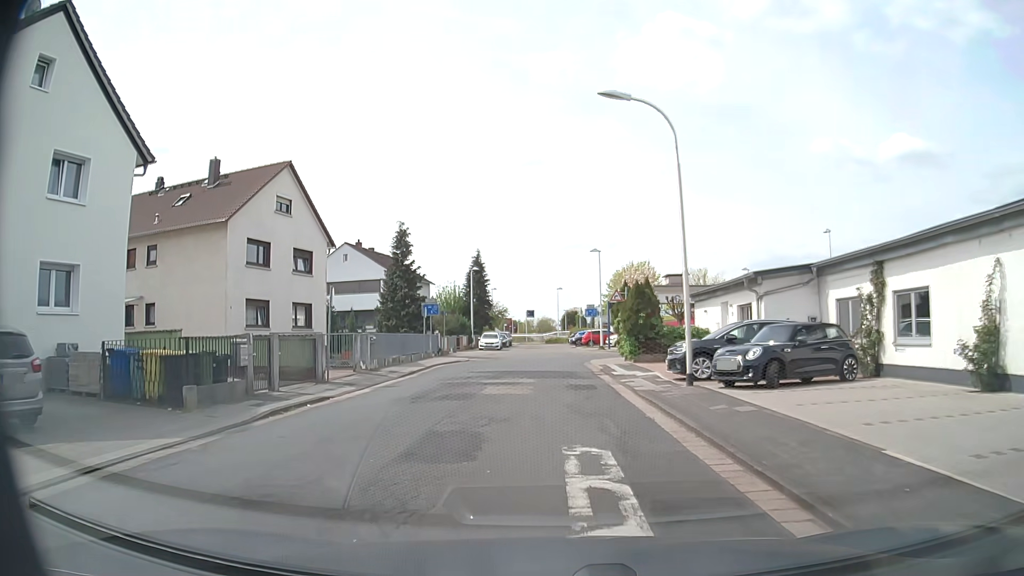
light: Day
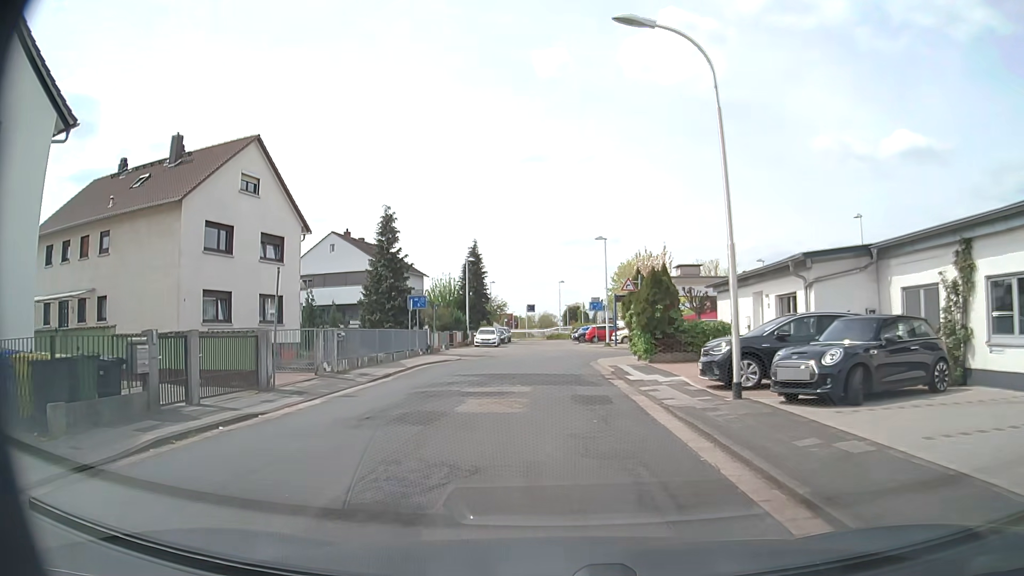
(0.0, +4.1) m; +1°
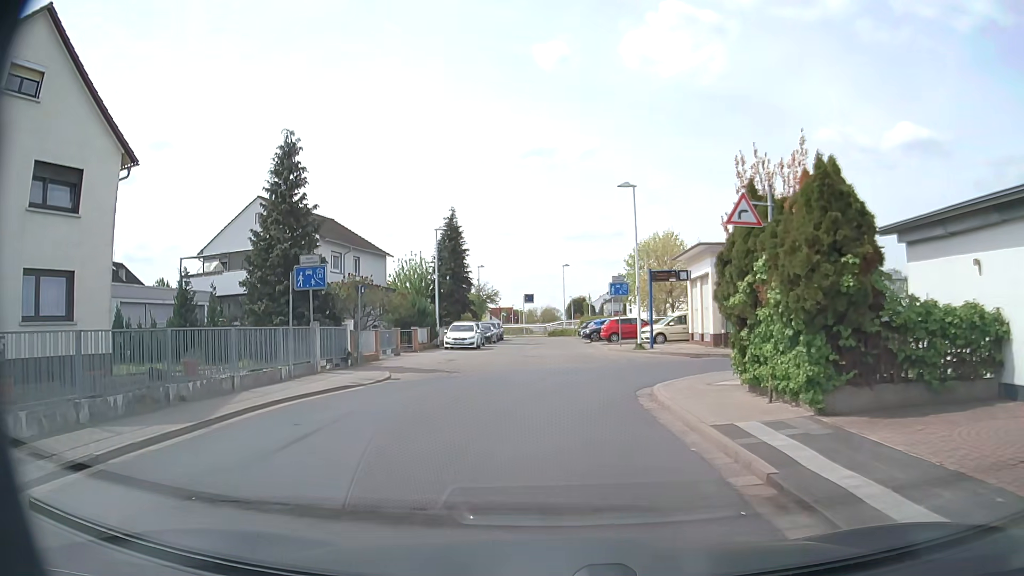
(-0.2, +15.3) m; -1°
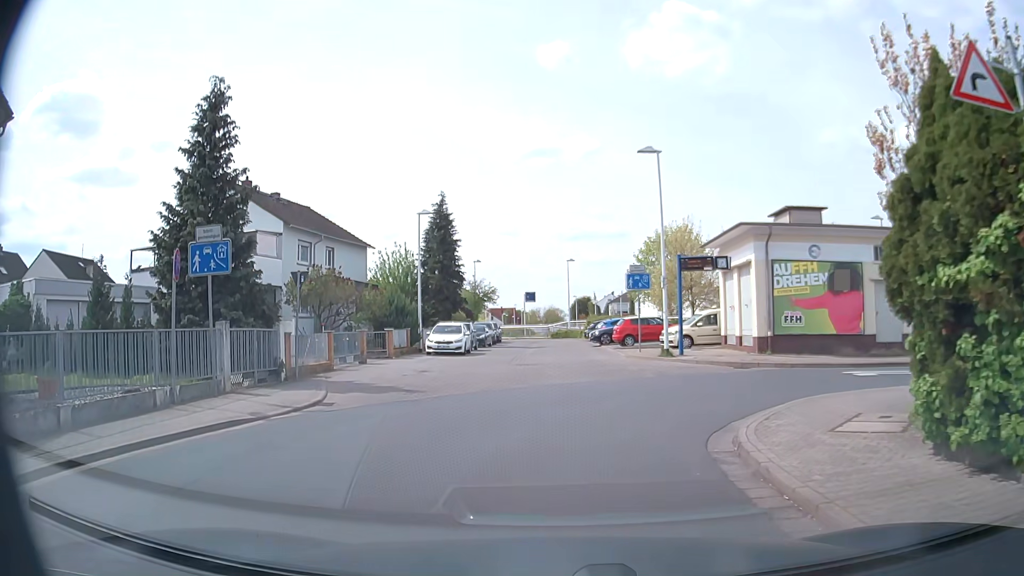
(0.0, +6.0) m; -1°
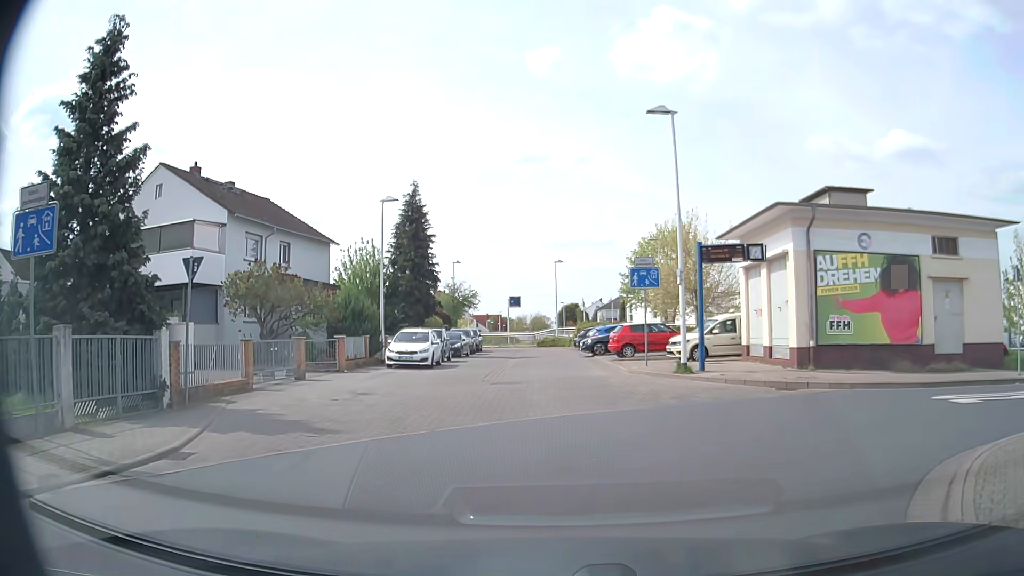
(0.0, +5.1) m; 0°
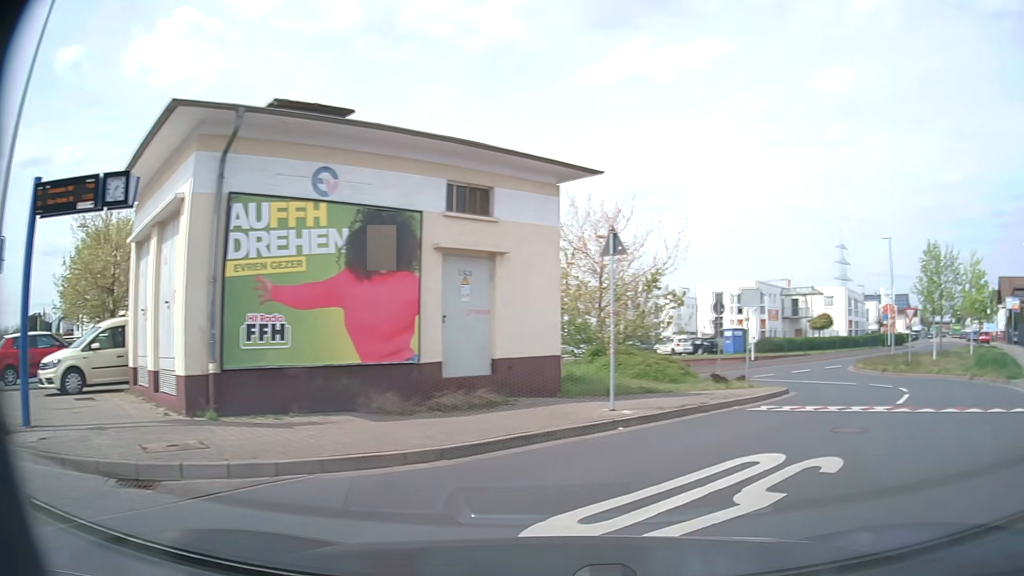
(+2.8, +8.6) m; +47°
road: residential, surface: asphalt
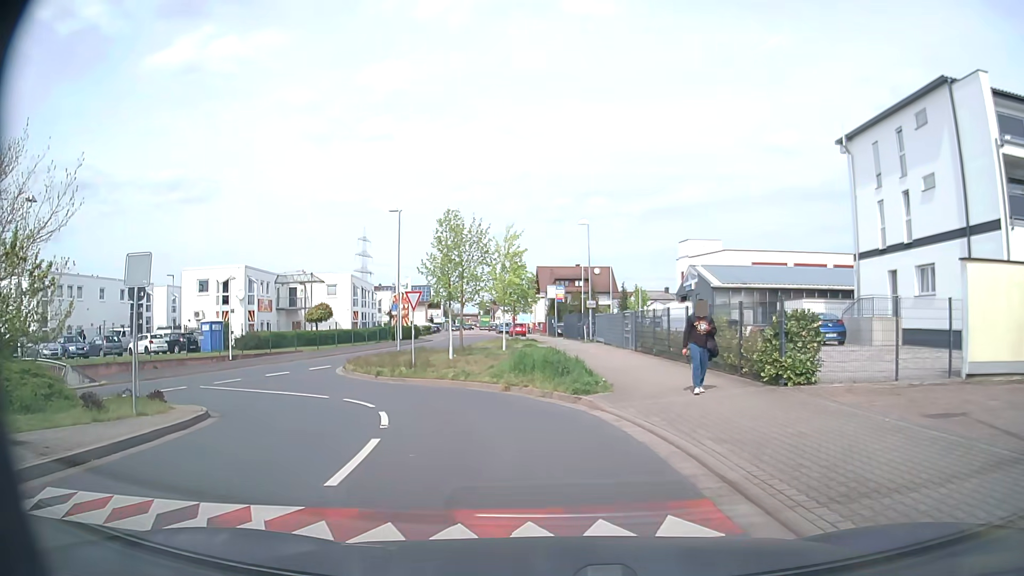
(+3.8, +7.7) m; +41°
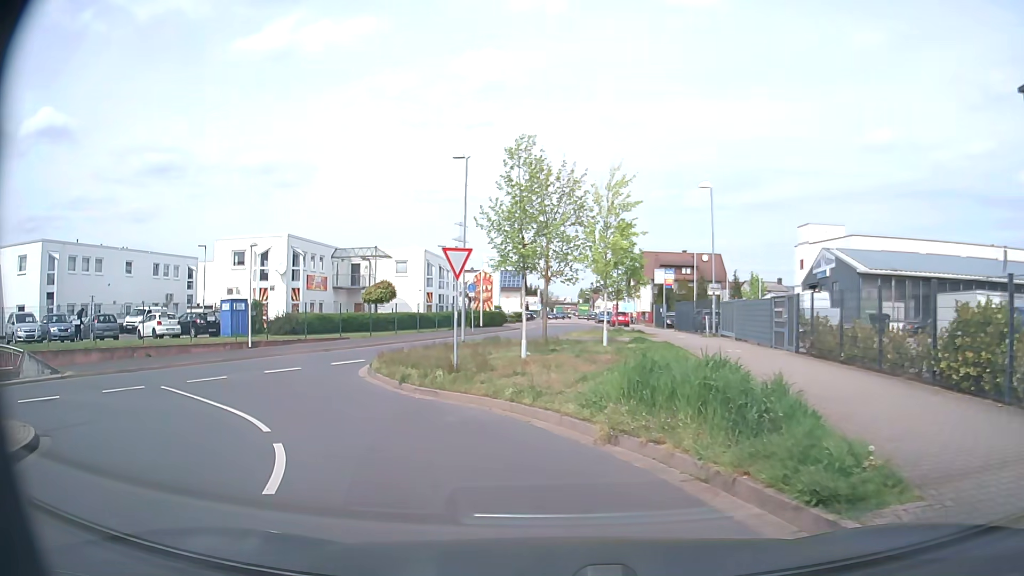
(-0.4, +9.6) m; -8°
(-2, +10) (-8, +18) (-17, +19) (-24, +12) (-32, +6) (-41, +1) (-50, -4) (-59, -7) (-69, -9) (-79, -9) m
